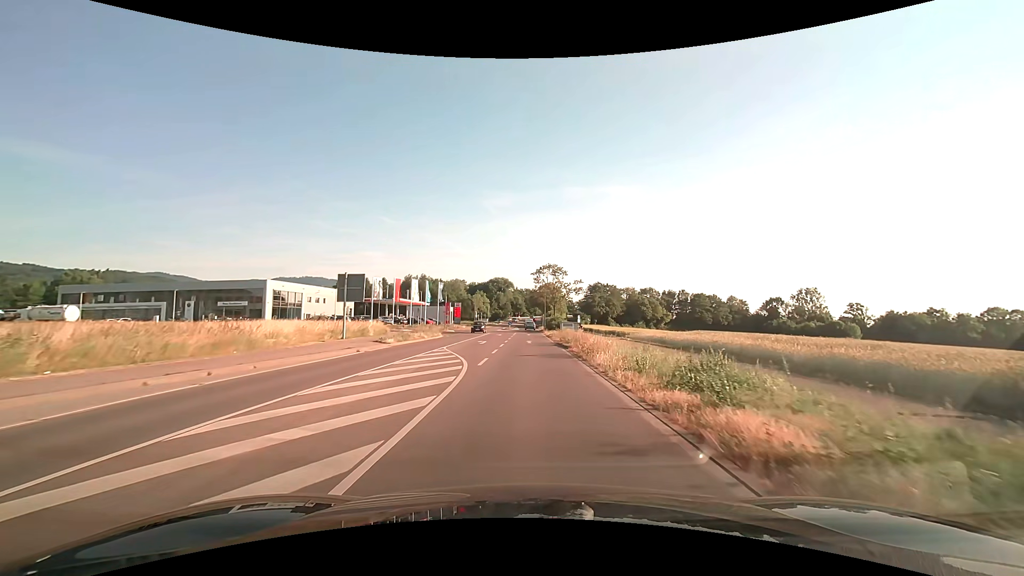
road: tertiary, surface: asphalt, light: Day
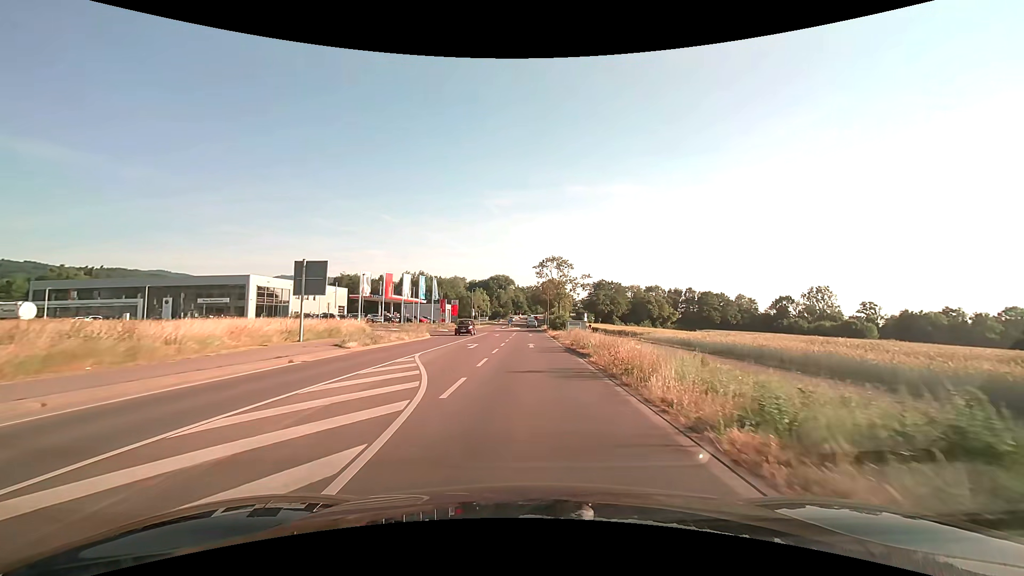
(0.0, +7.0) m; 0°
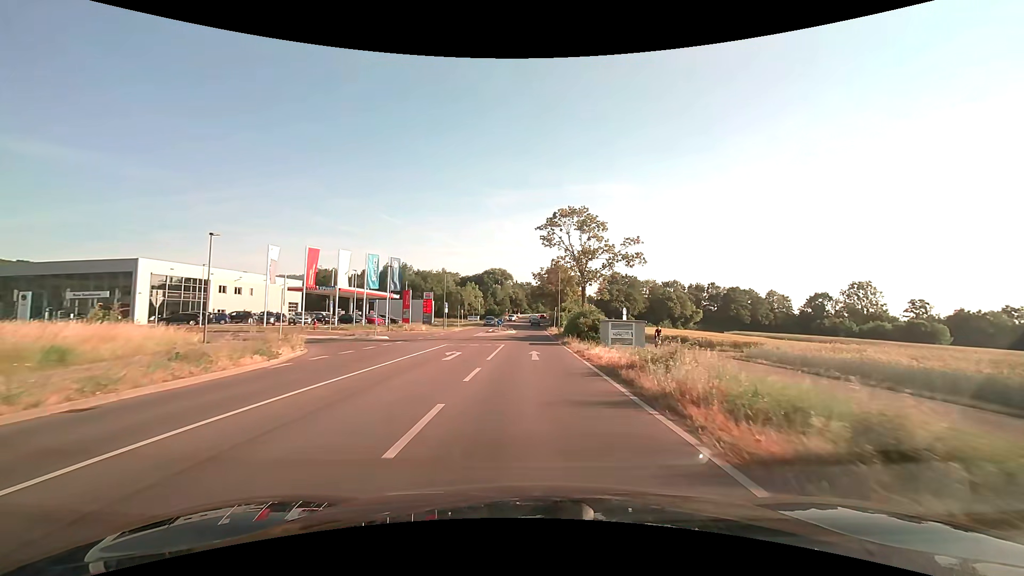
(0.0, +27.7) m; 0°
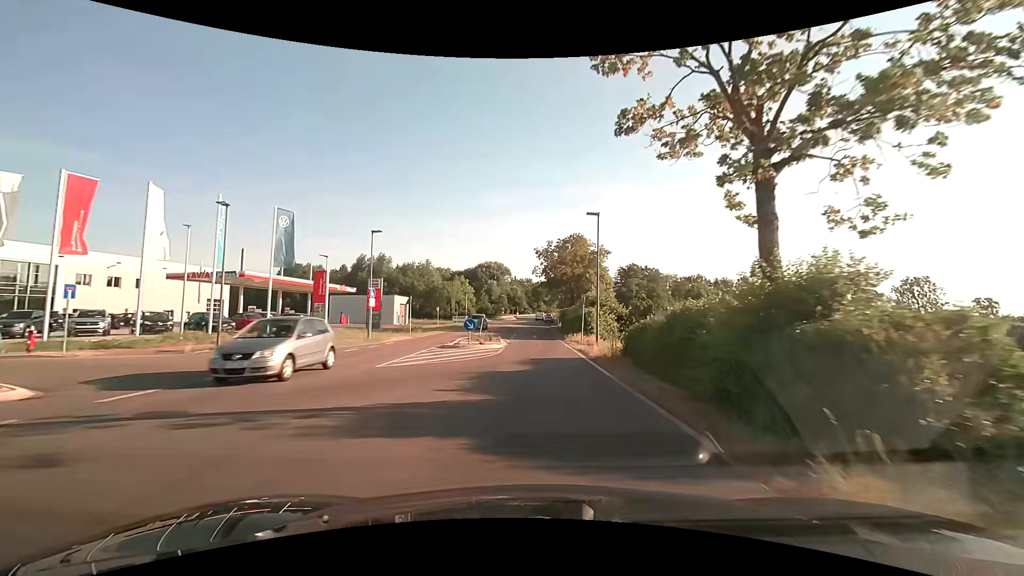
(-0.2, +27.1) m; 0°
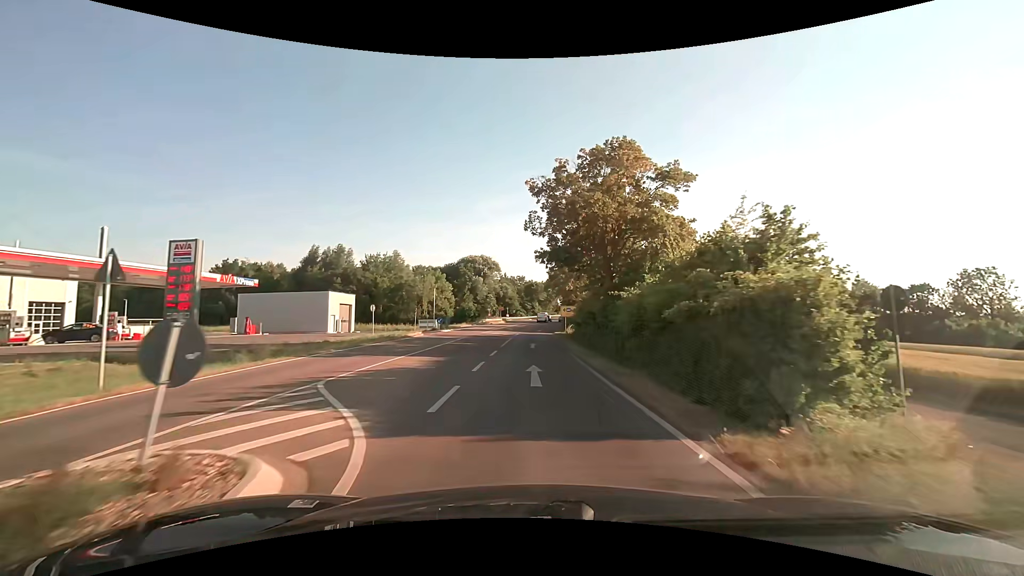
(+0.2, +26.8) m; +1°
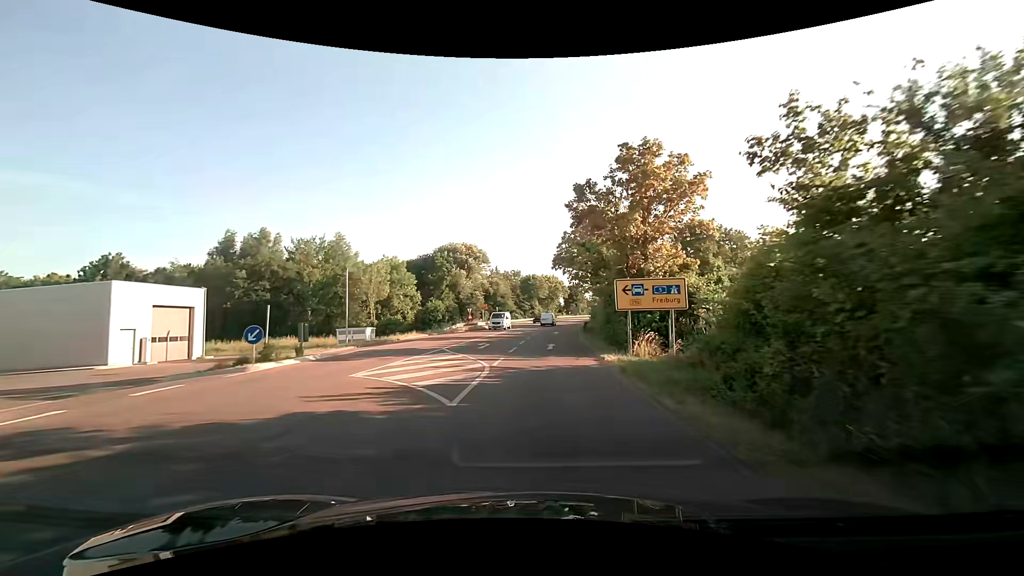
(+0.1, +32.7) m; -1°
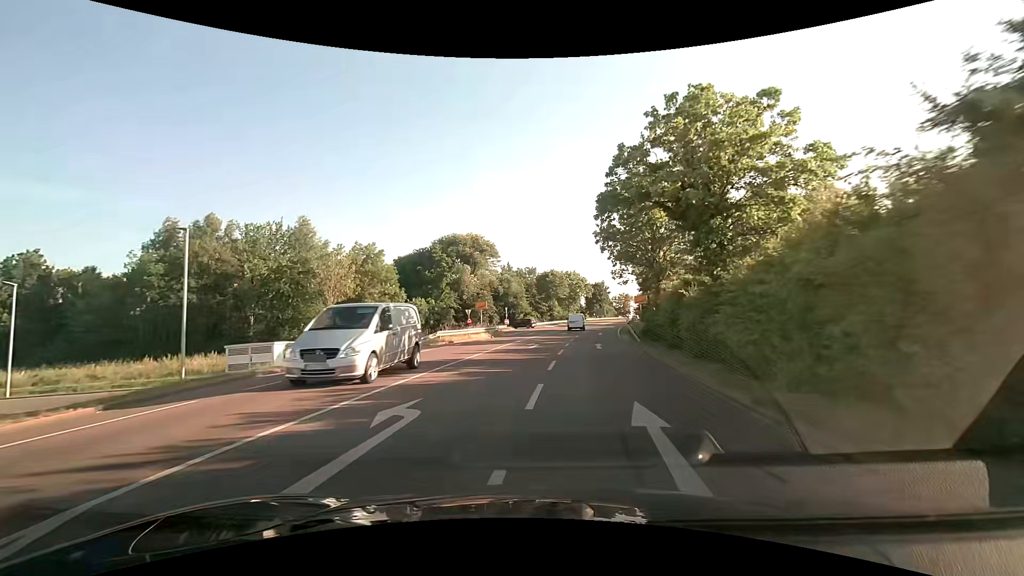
(+0.2, +18.9) m; -1°
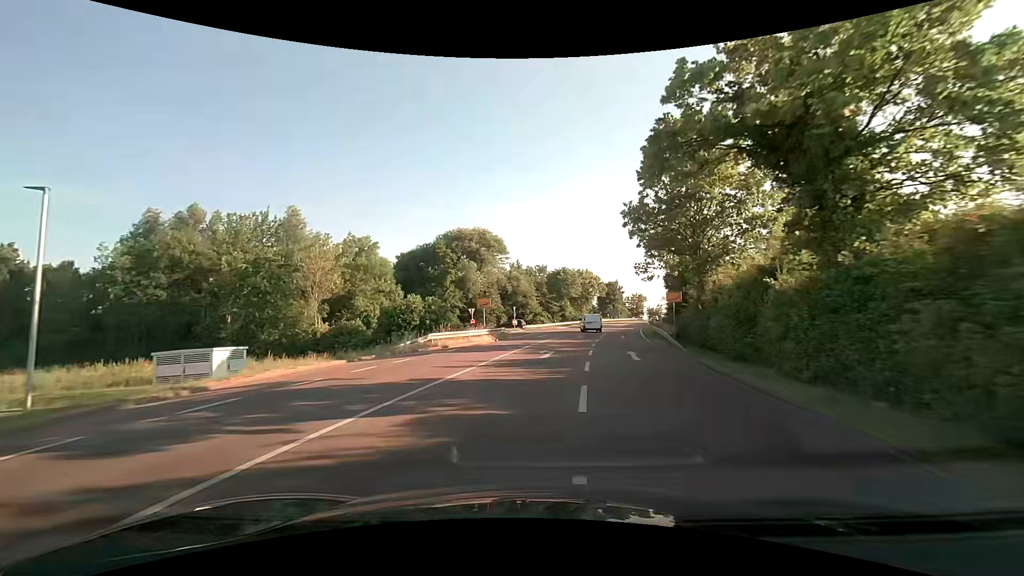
(-0.1, +6.1) m; 0°
(0, +10) (0, +20) (+2, +30) (+3, +40) (+5, +50) (+6, +59) (-1, +66) (-11, +68) (-21, +70) (-31, +71) m
